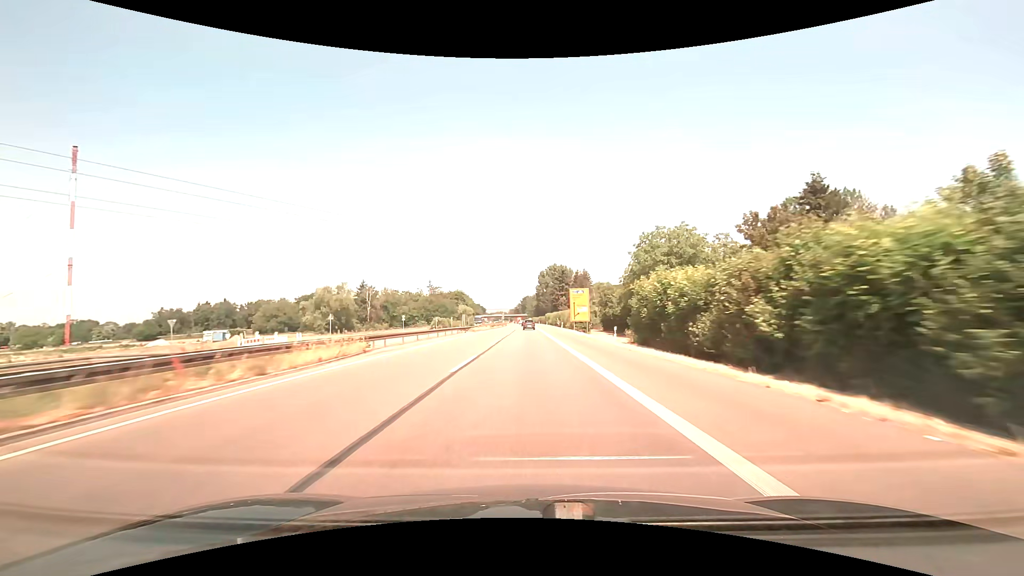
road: trunk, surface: asphalt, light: Day
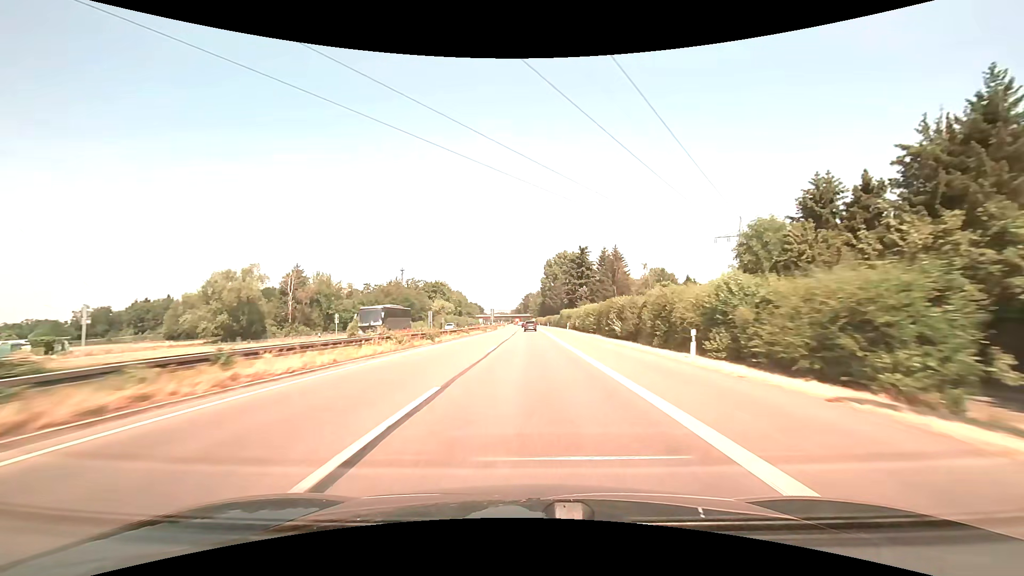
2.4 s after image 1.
(-0.3, +64.3) m; 0°
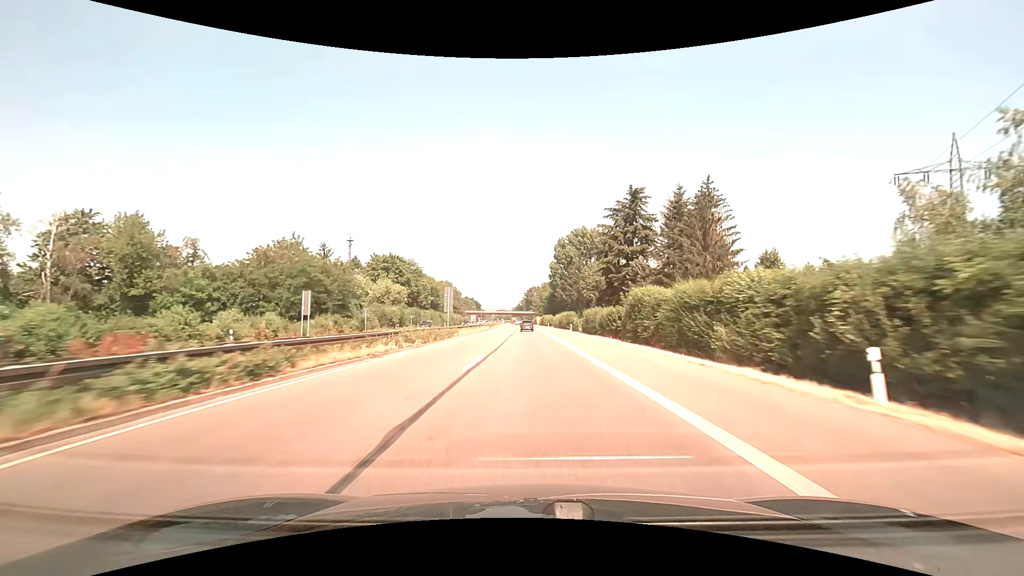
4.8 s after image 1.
(-0.2, +64.2) m; 0°
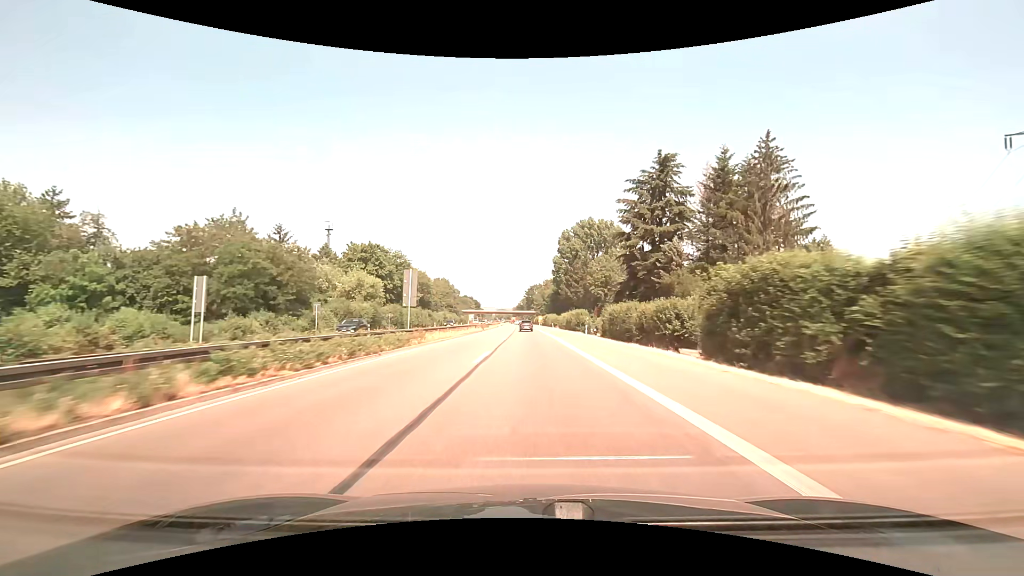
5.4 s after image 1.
(0.0, +16.1) m; 0°
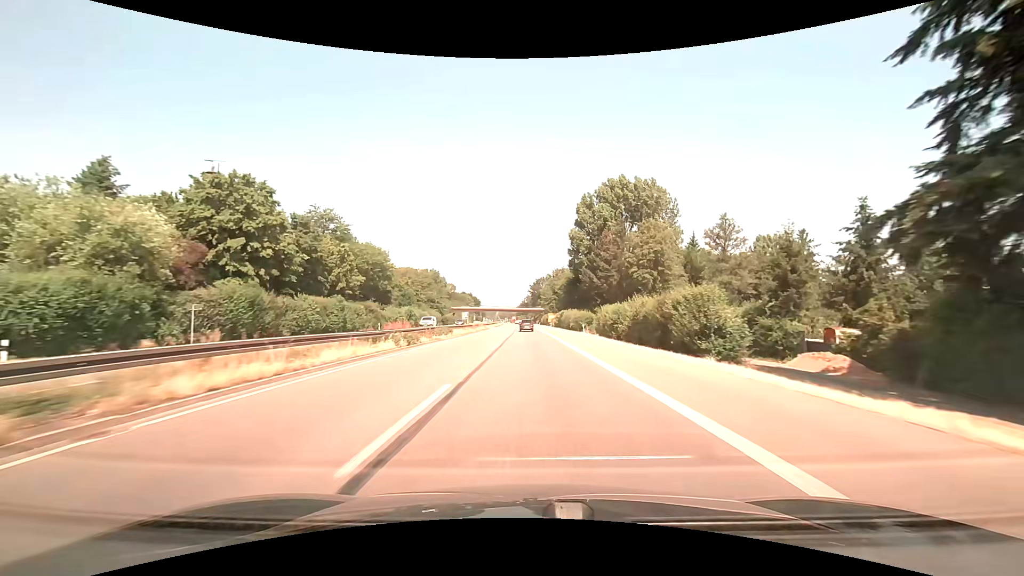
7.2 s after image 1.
(-0.2, +48.4) m; -1°
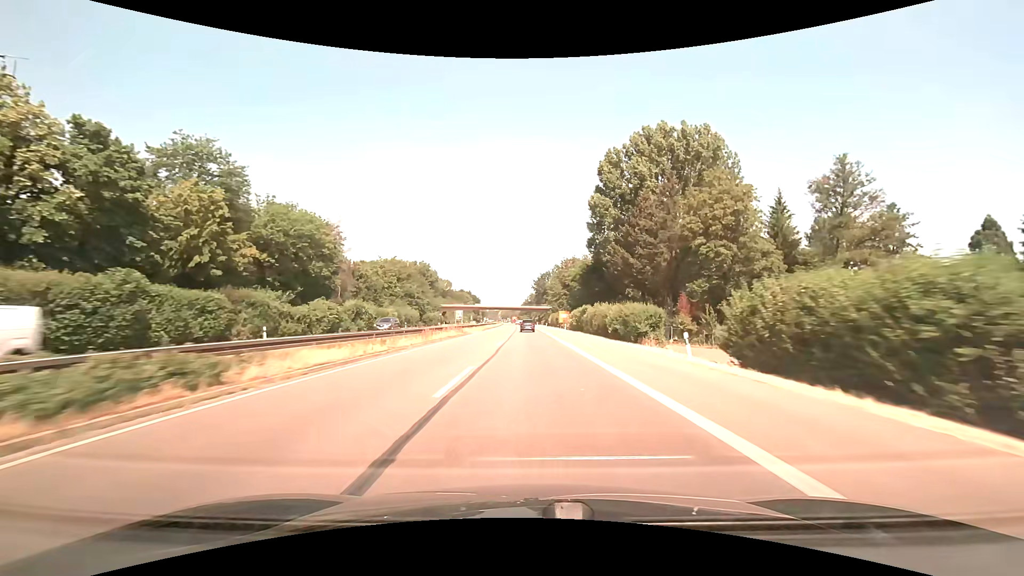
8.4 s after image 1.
(-0.1, +32.3) m; 0°
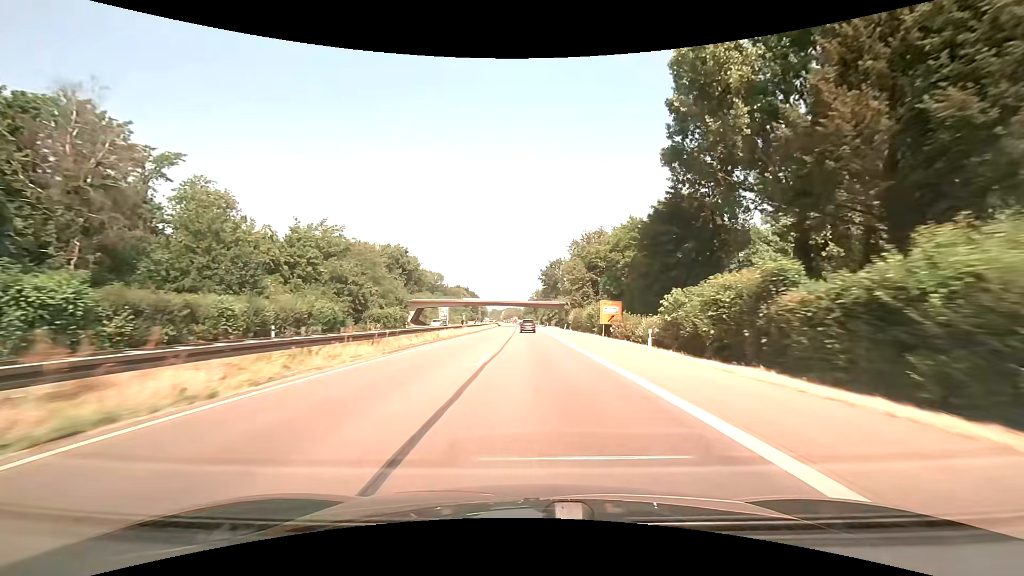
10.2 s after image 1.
(-0.2, +48.6) m; -1°
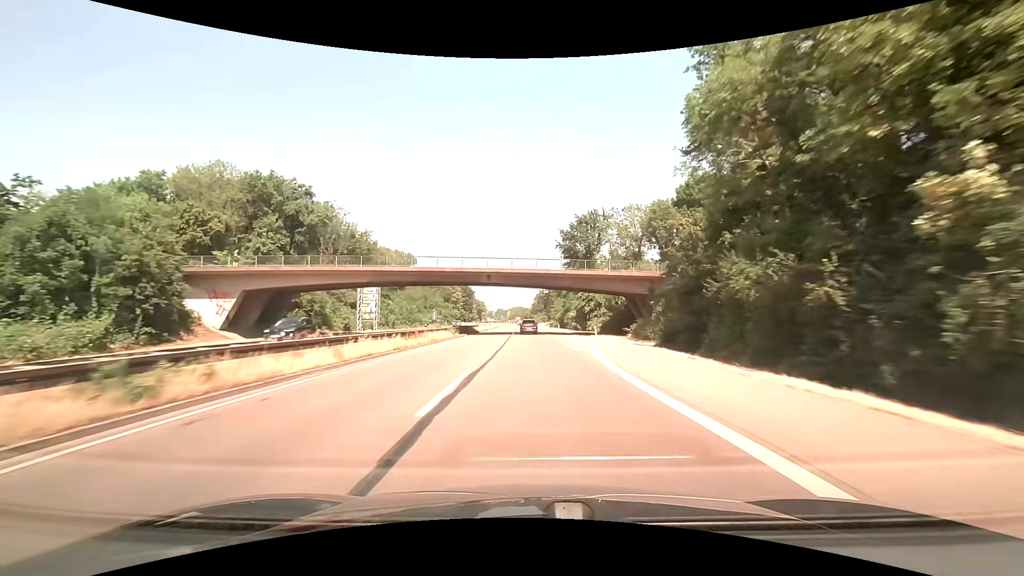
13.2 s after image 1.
(-0.5, +81.2) m; -1°
(0, +10) (0, +20) (0, +30) (0, +40) (0, +50) (0, +60) (0, +70) (-1, +80) (-1, +90) (-1, +100) m
